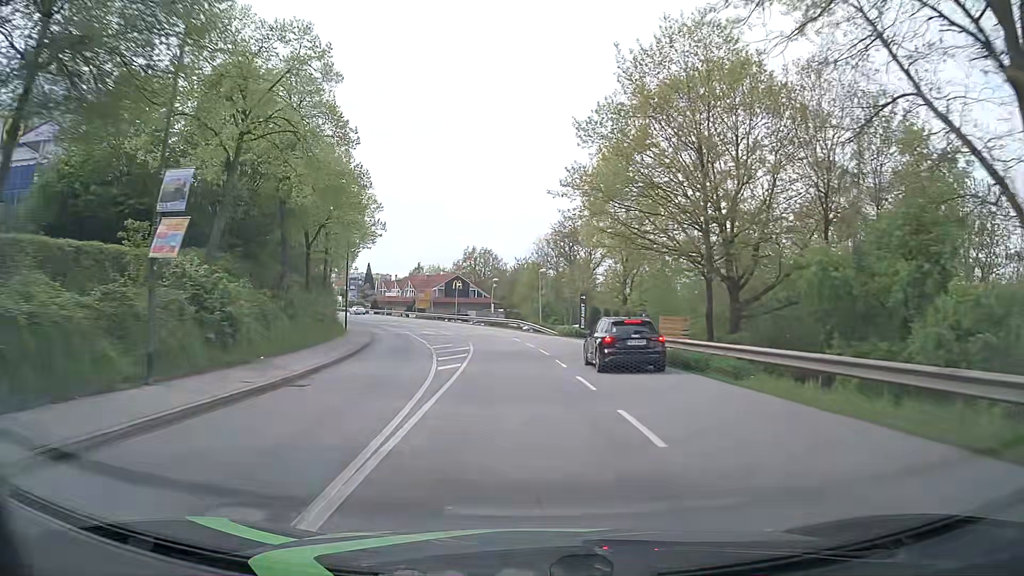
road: tertiary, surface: asphalt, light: Day
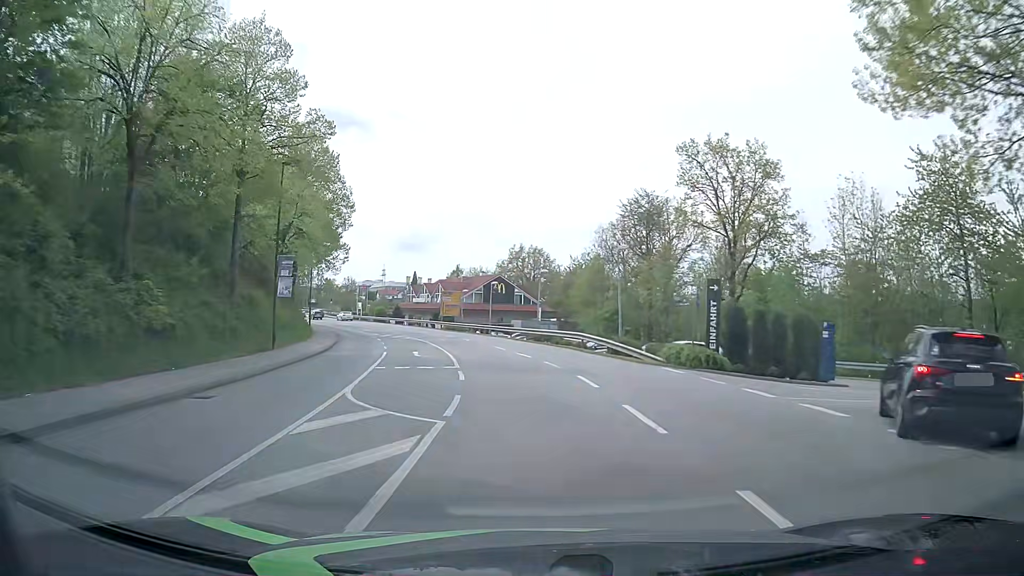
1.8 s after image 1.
(-1.0, +22.7) m; -5°
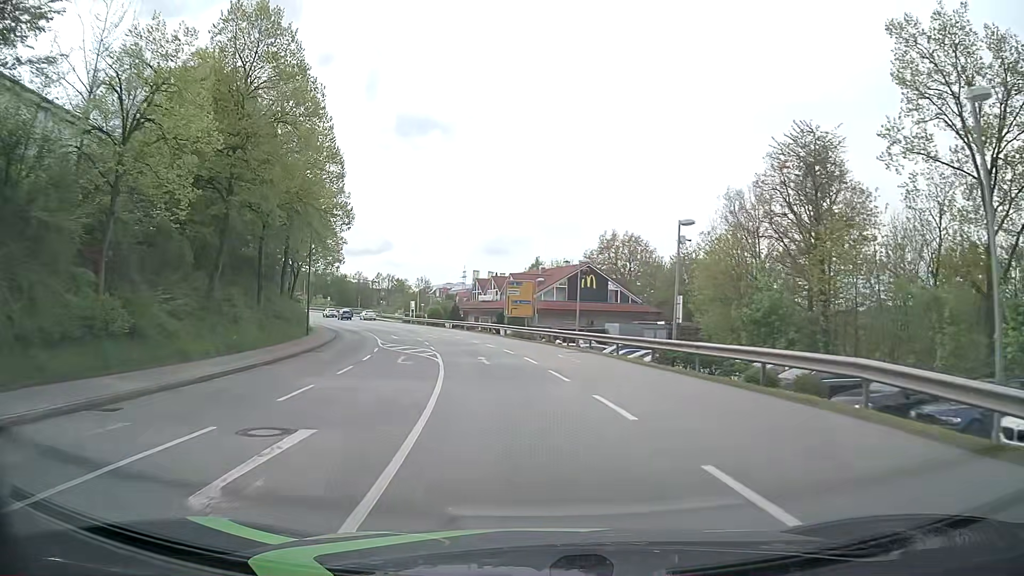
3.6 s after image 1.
(-1.1, +22.7) m; -6°
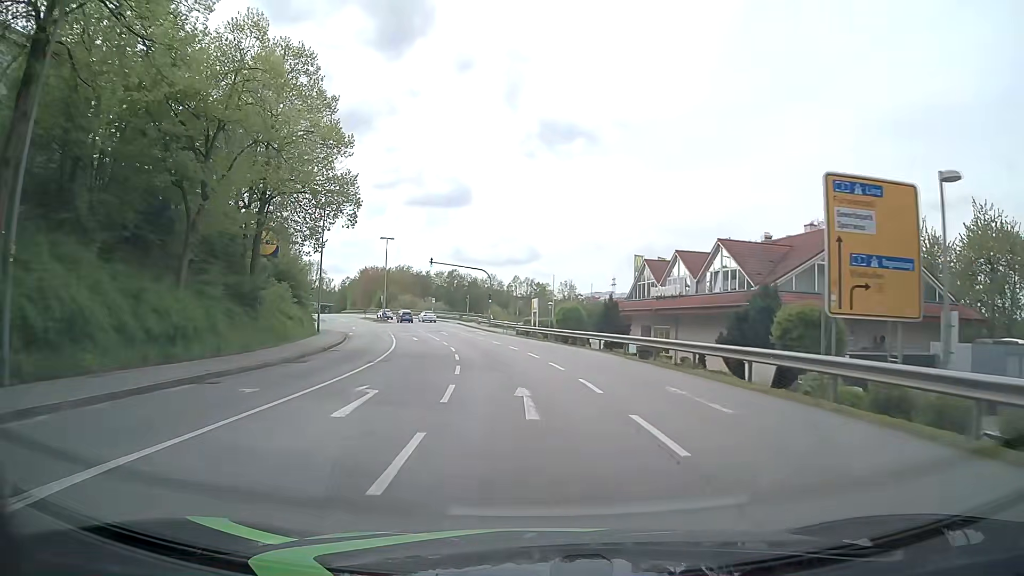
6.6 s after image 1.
(-4.6, +37.5) m; -12°
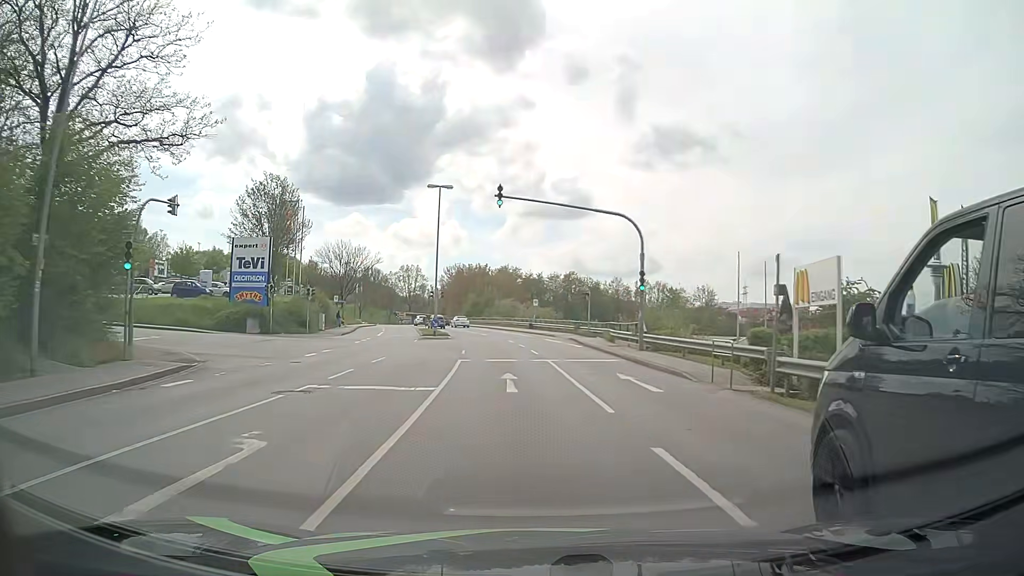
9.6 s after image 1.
(-3.6, +37.7) m; -10°
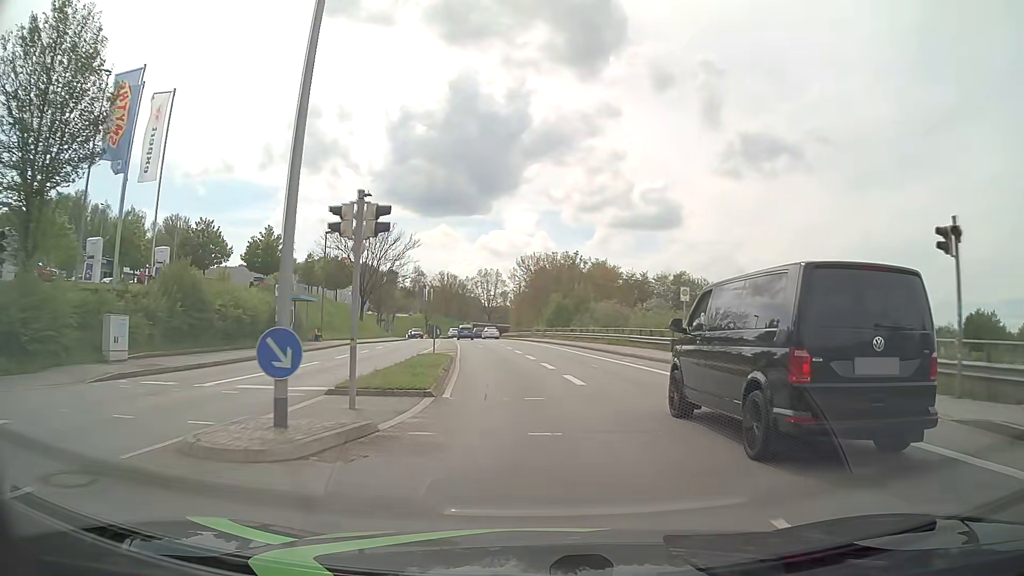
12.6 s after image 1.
(-2.6, +37.8) m; -8°
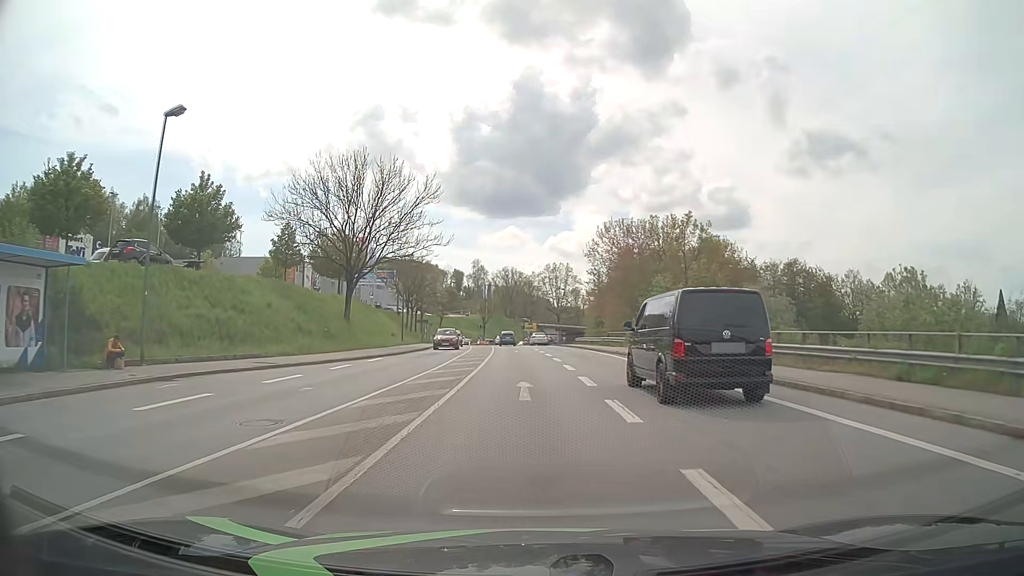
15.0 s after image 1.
(-1.3, +30.3) m; -5°
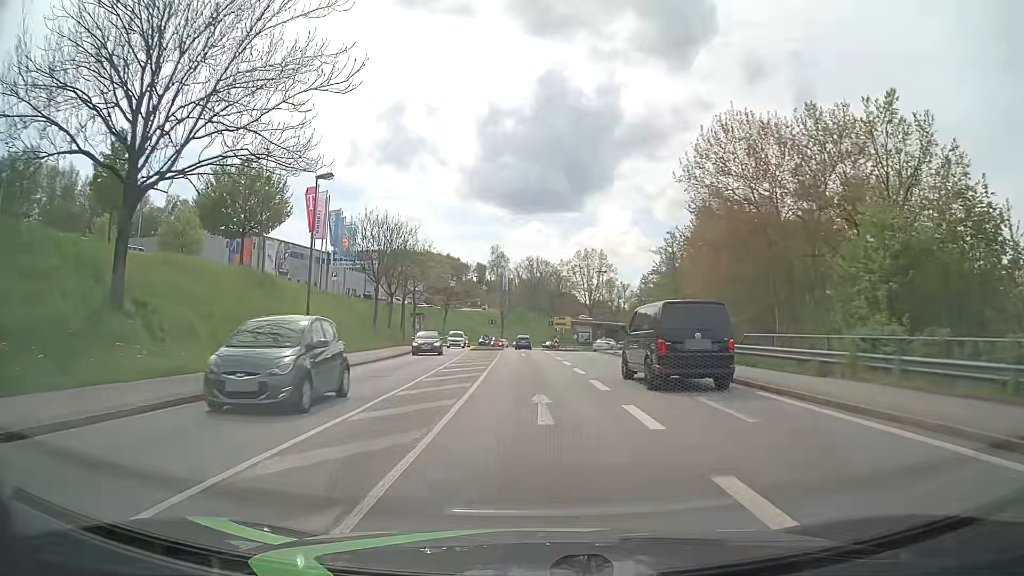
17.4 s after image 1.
(-0.7, +30.5) m; -2°
(0, +10) (0, +20) (0, +30) (-1, +40) (-1, +50) (-1, +60) (-1, +70) (-2, +80) (-2, +90) (-1, +100) m
